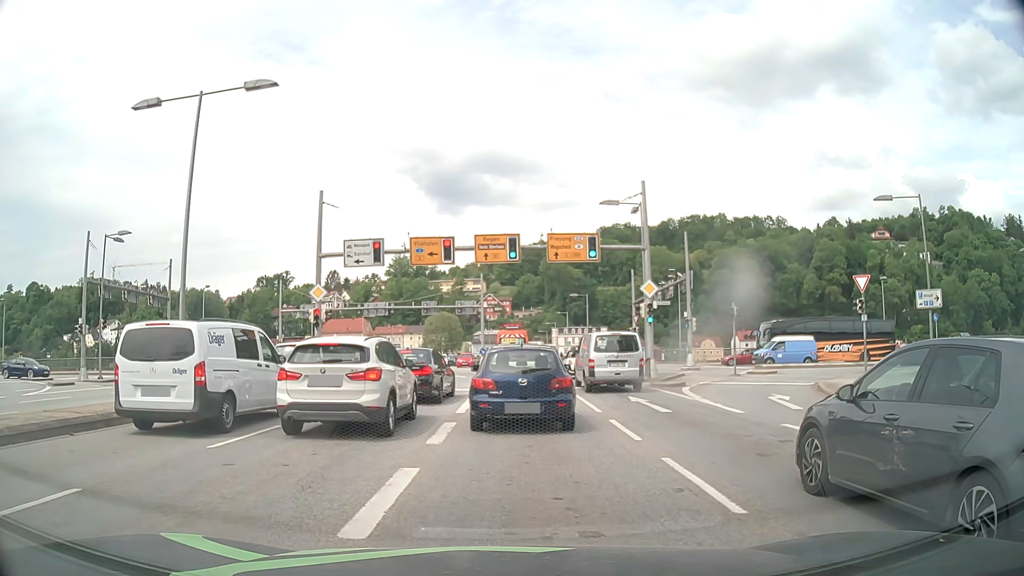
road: primary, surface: asphalt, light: Day
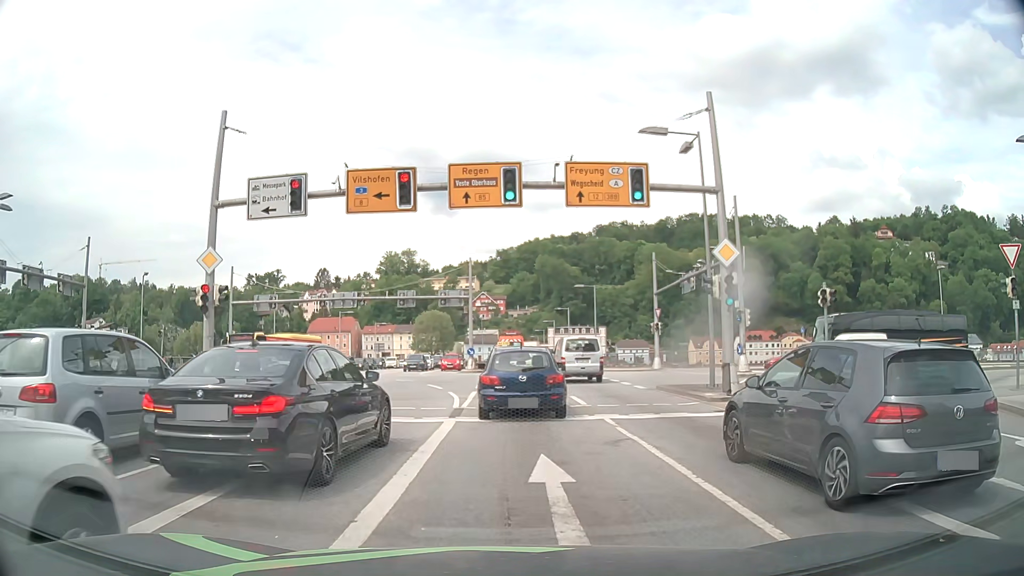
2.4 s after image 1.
(0.0, +11.3) m; 0°
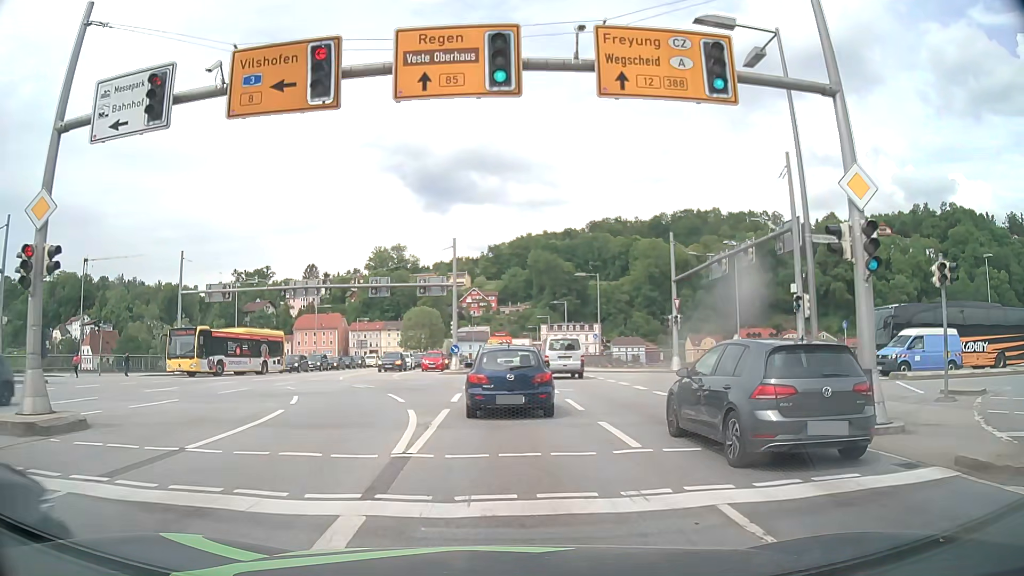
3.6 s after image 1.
(+0.1, +8.0) m; +1°
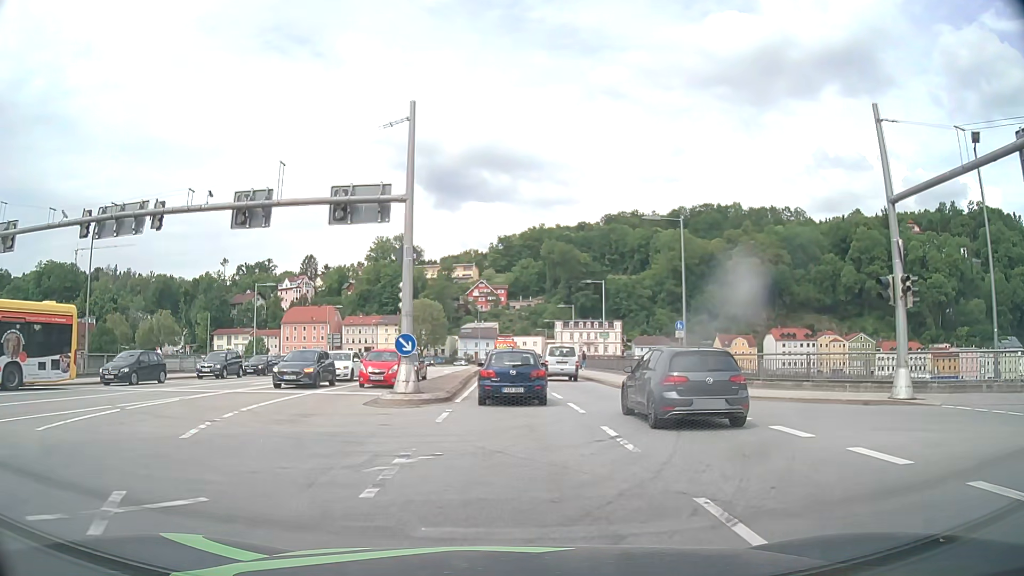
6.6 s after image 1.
(-0.3, +24.4) m; -1°
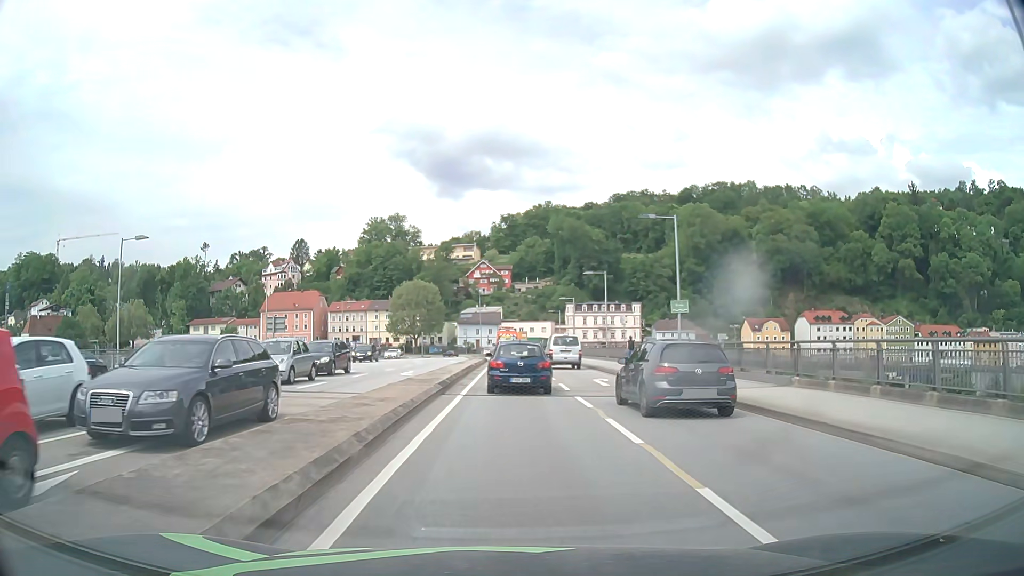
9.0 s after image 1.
(-0.2, +24.1) m; -1°
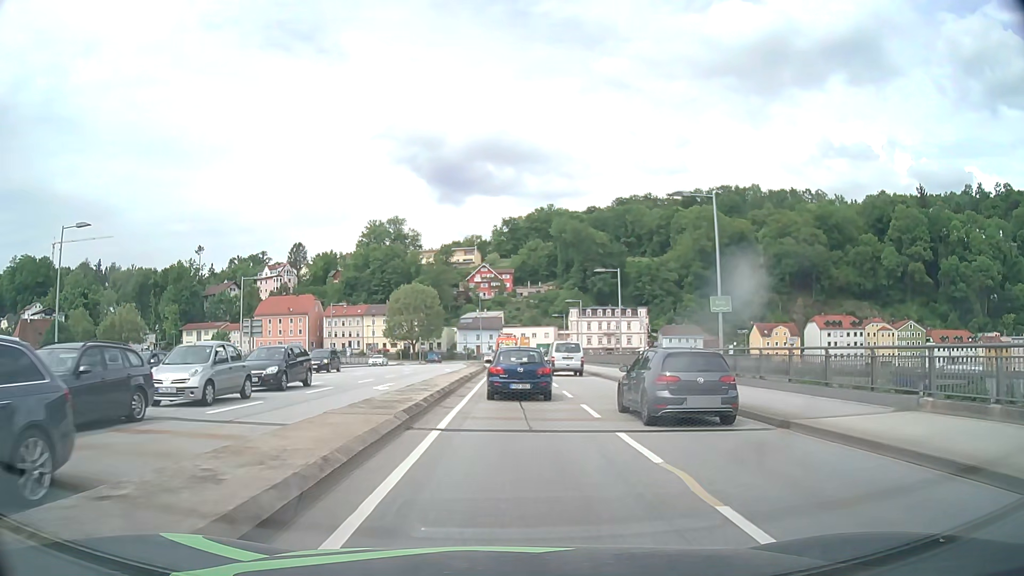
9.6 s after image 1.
(0.0, +6.5) m; 0°
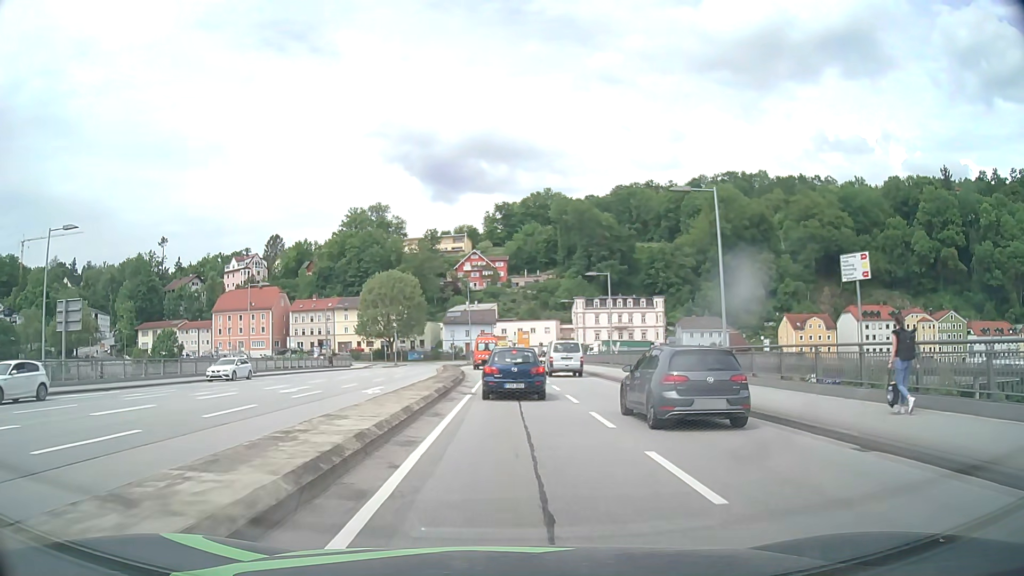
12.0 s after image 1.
(+0.1, +26.3) m; +1°
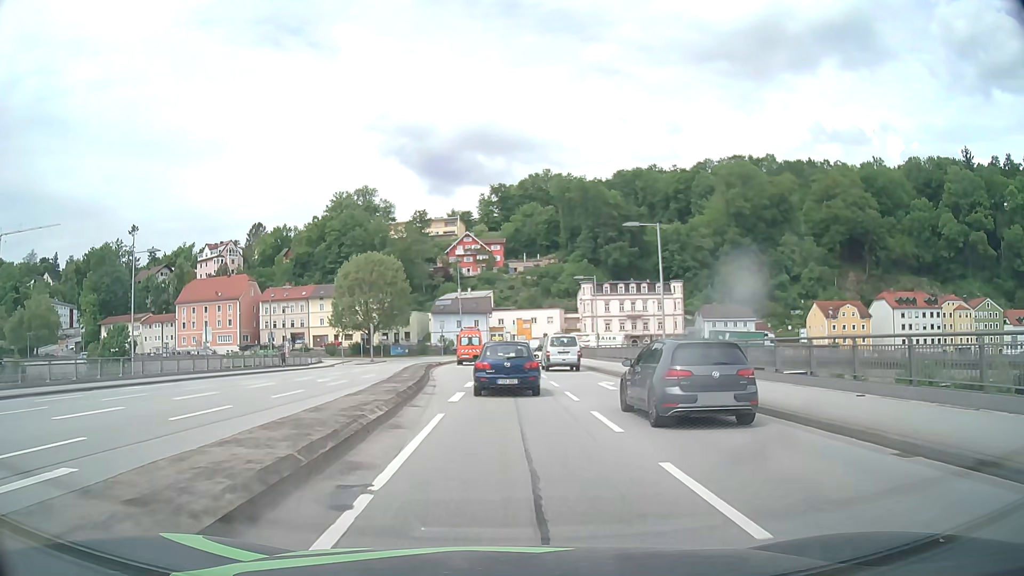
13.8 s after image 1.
(0.0, +19.3) m; 0°
(0, +10) (-1, +20) (-2, +30) (-2, +40) (-3, +50) (-4, +60) (-4, +70) (-4, +80) (-5, +90) (-9, +99) m
